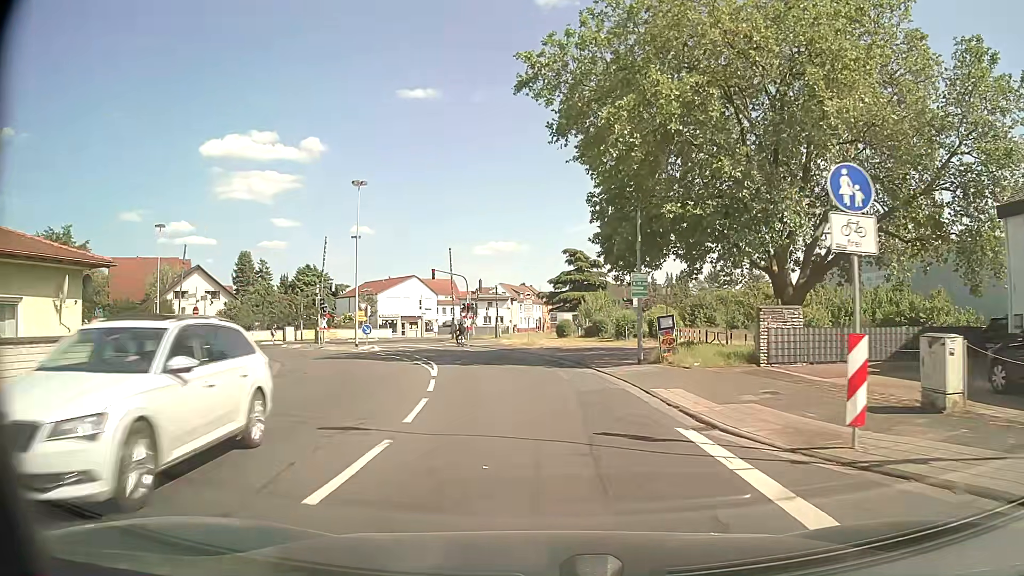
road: secondary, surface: asphalt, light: Day
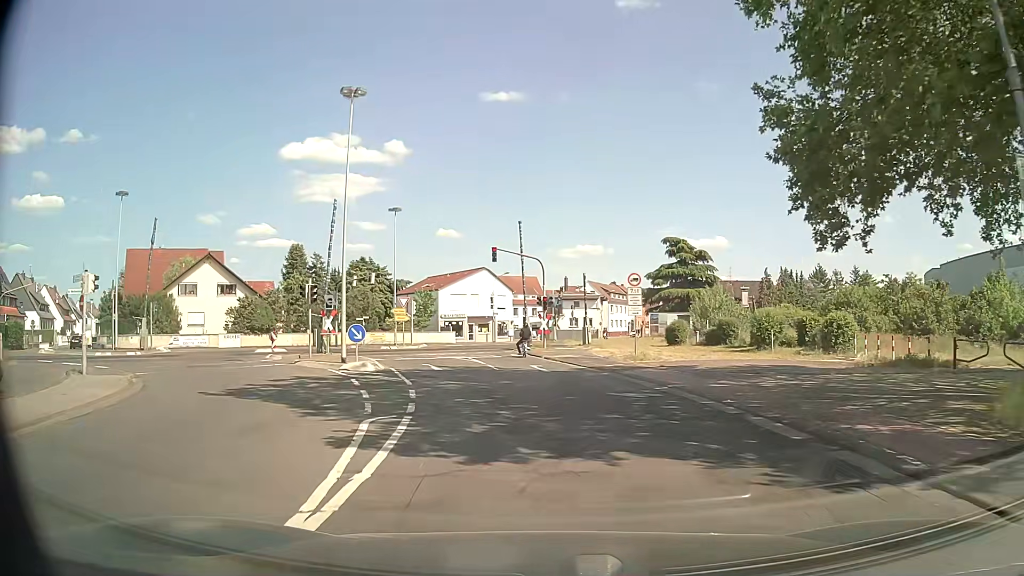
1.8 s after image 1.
(-0.9, +16.3) m; -7°
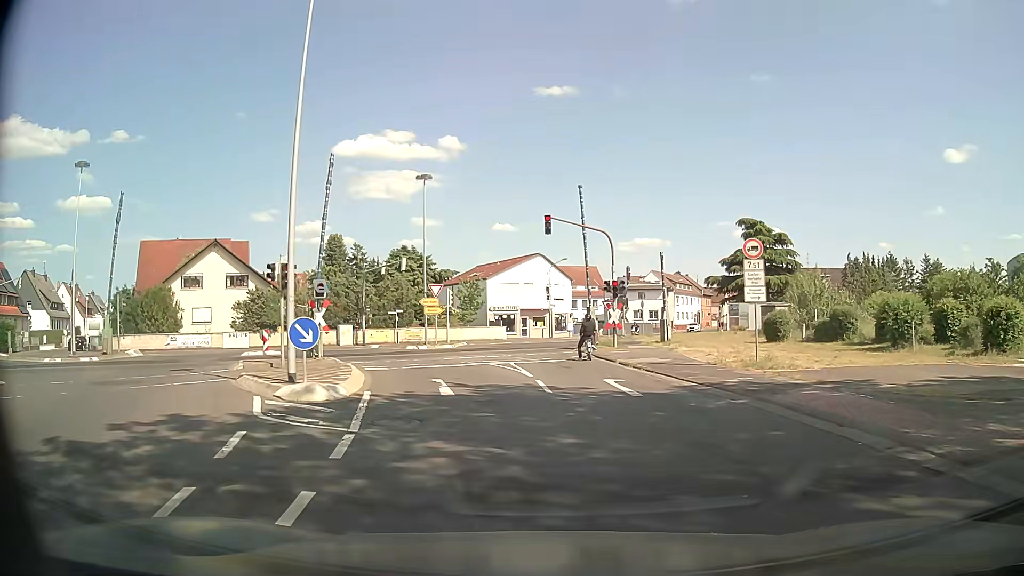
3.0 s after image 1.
(-0.4, +9.3) m; -5°
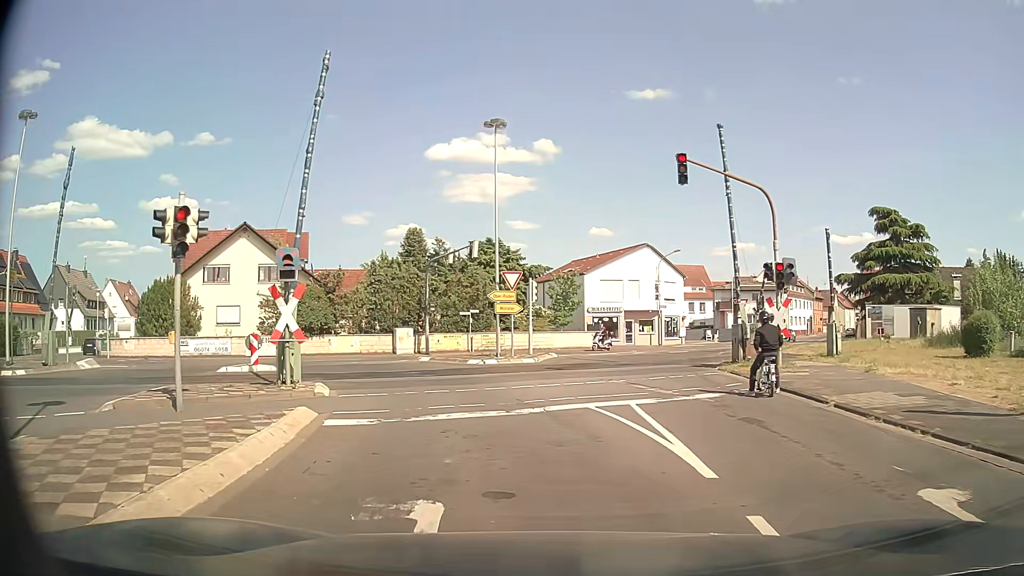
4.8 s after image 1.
(-0.8, +10.8) m; -8°
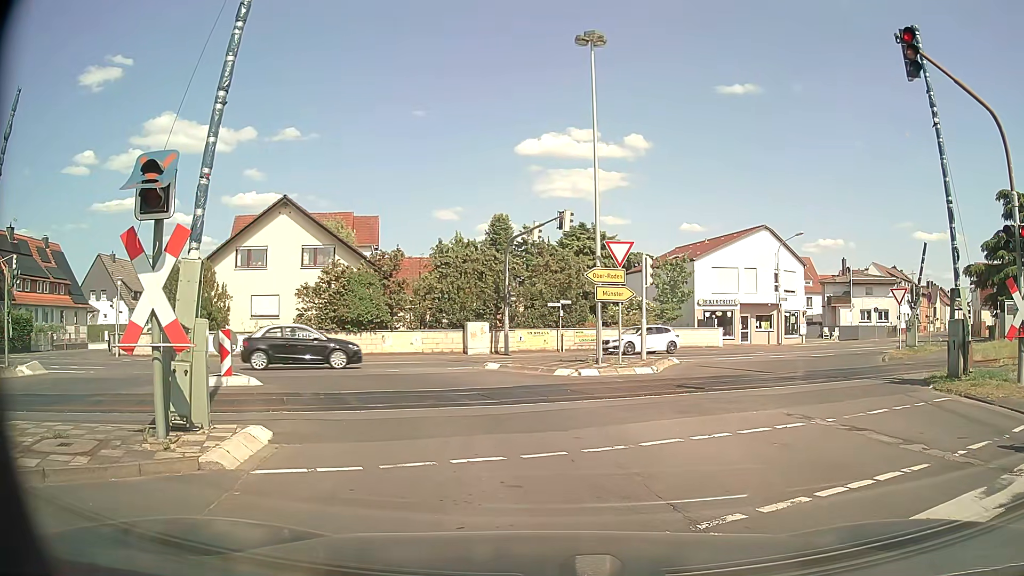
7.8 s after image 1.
(-0.5, +7.6) m; -9°
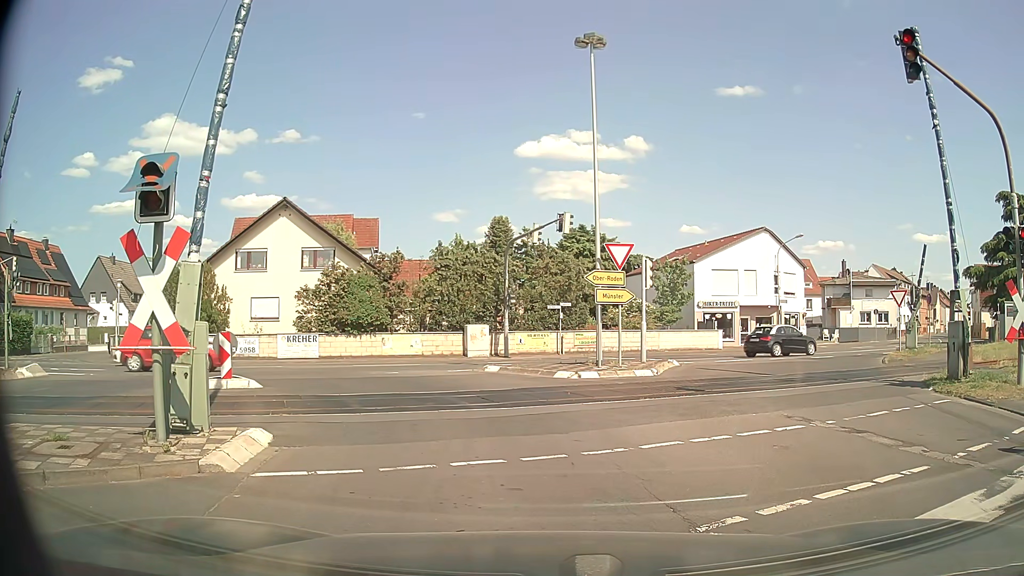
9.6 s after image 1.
(0.0, +0.1) m; 0°
